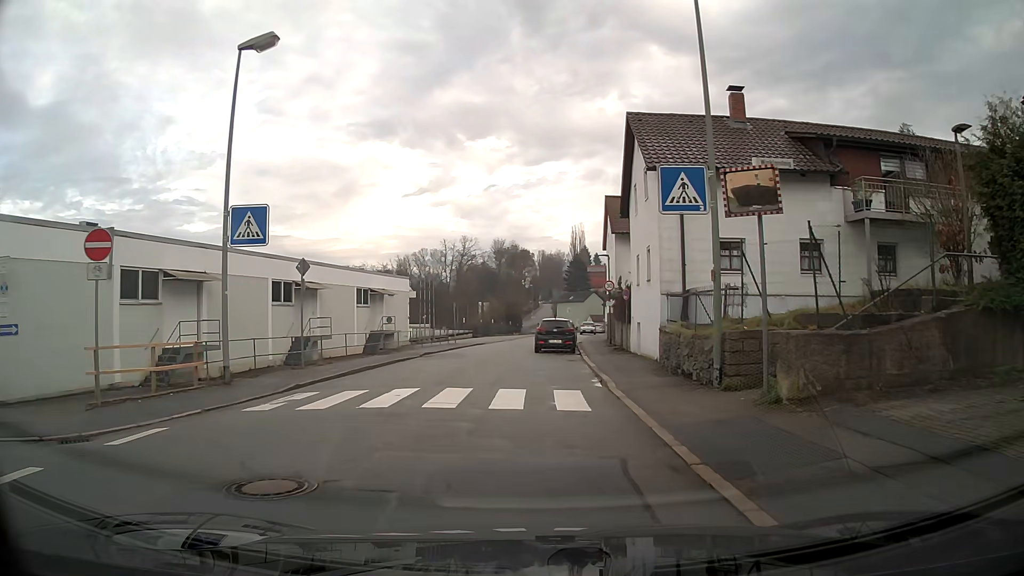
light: Day
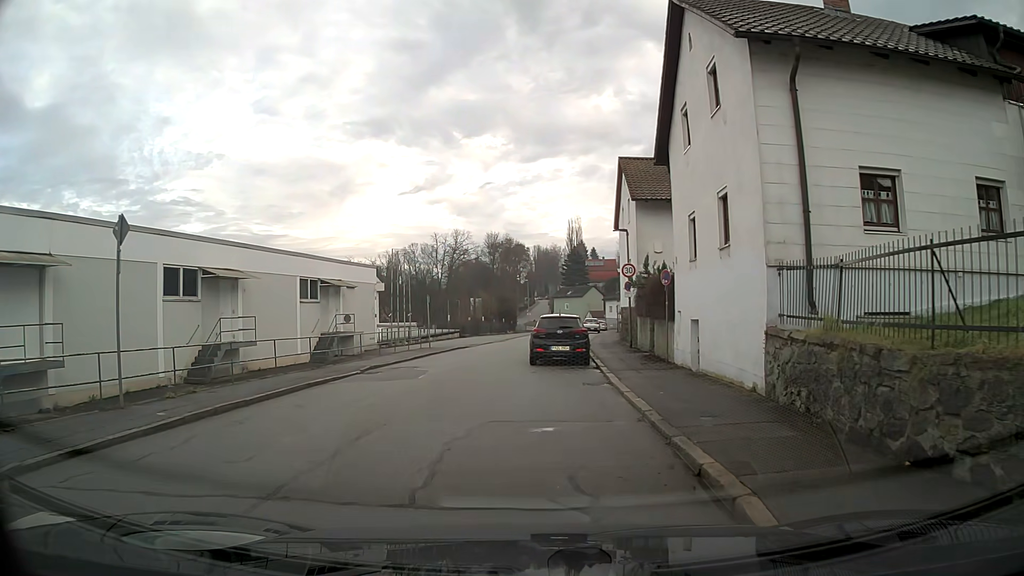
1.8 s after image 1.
(0.0, +9.0) m; 0°
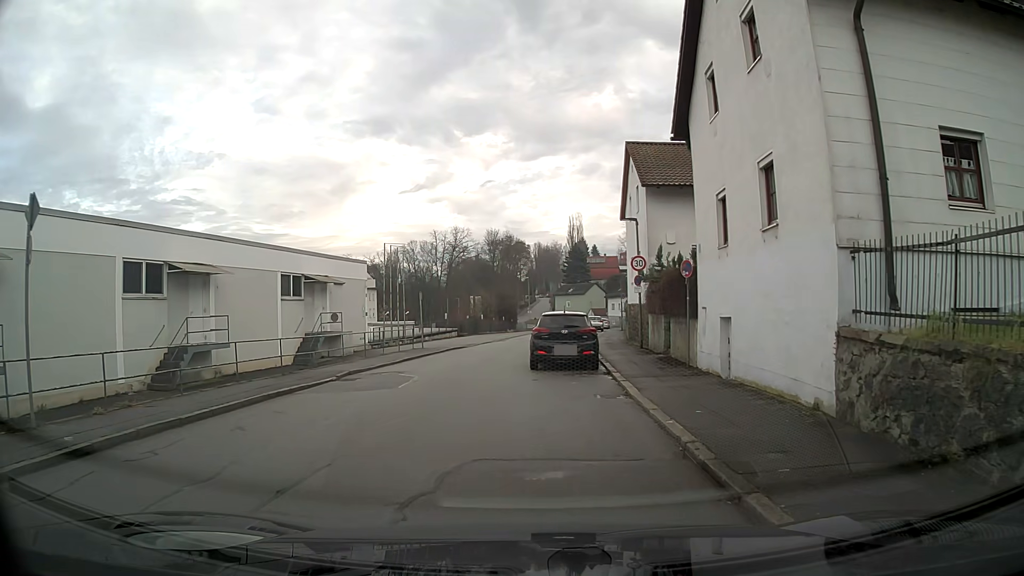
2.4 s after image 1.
(0.0, +2.4) m; -1°
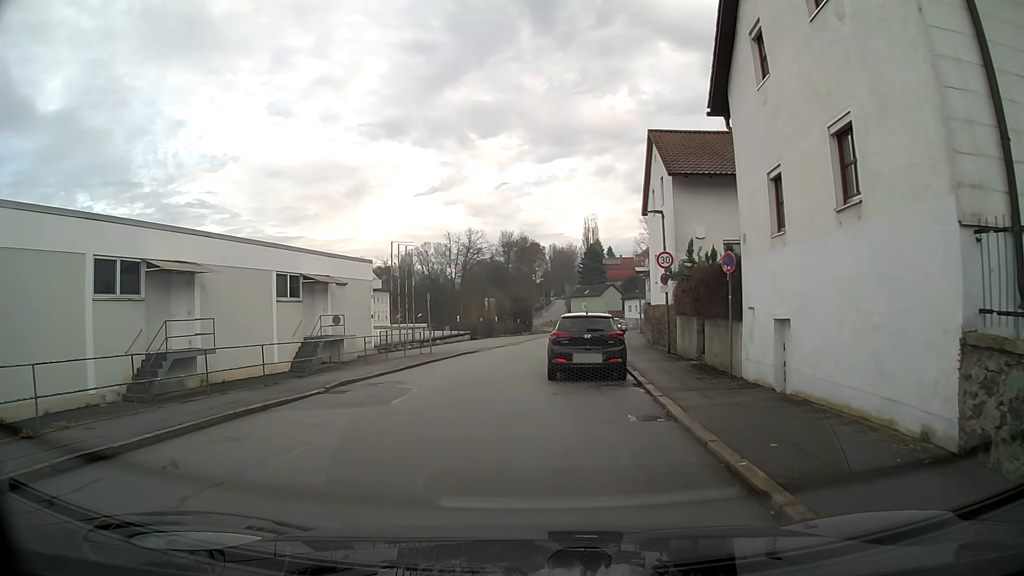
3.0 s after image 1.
(0.0, +2.2) m; -3°
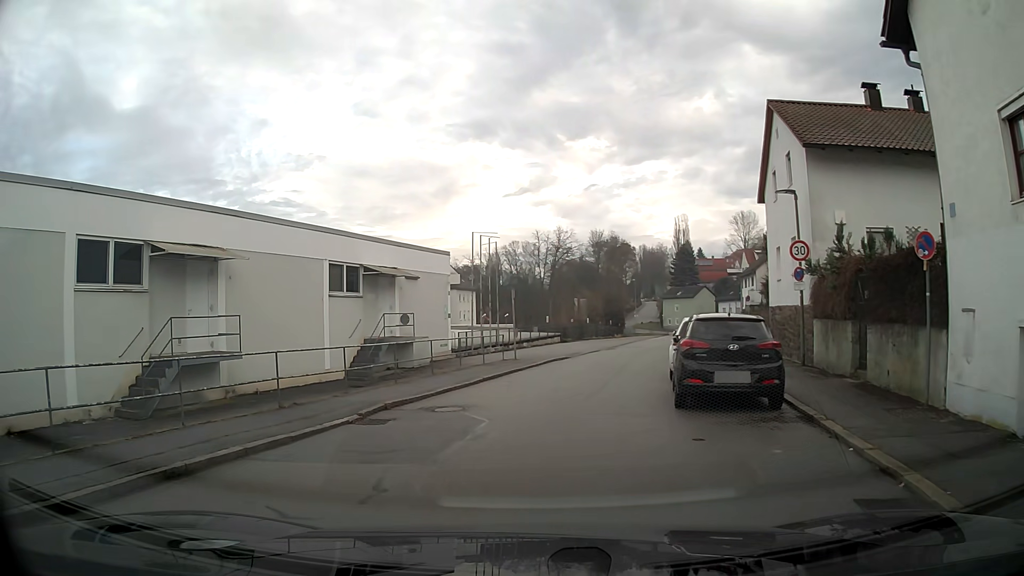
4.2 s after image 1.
(-0.3, +4.4) m; -6°
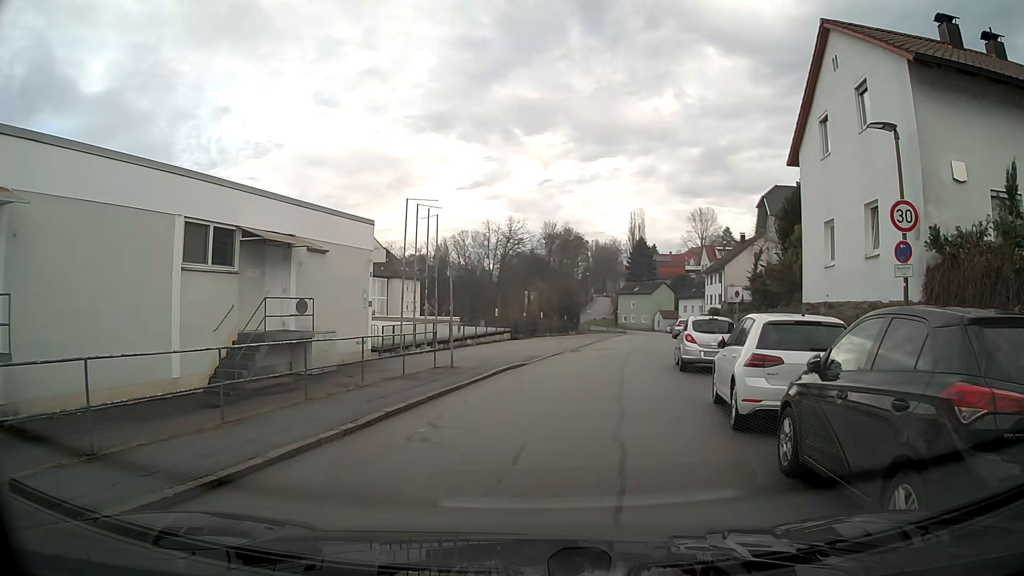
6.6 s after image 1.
(+0.1, +7.4) m; +6°
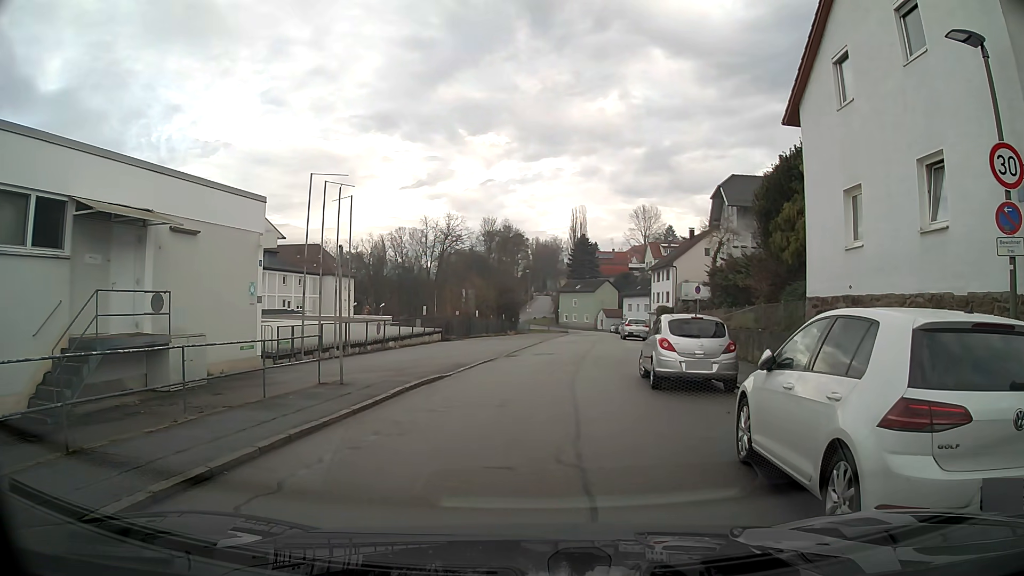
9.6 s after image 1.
(+0.2, +4.6) m; +4°
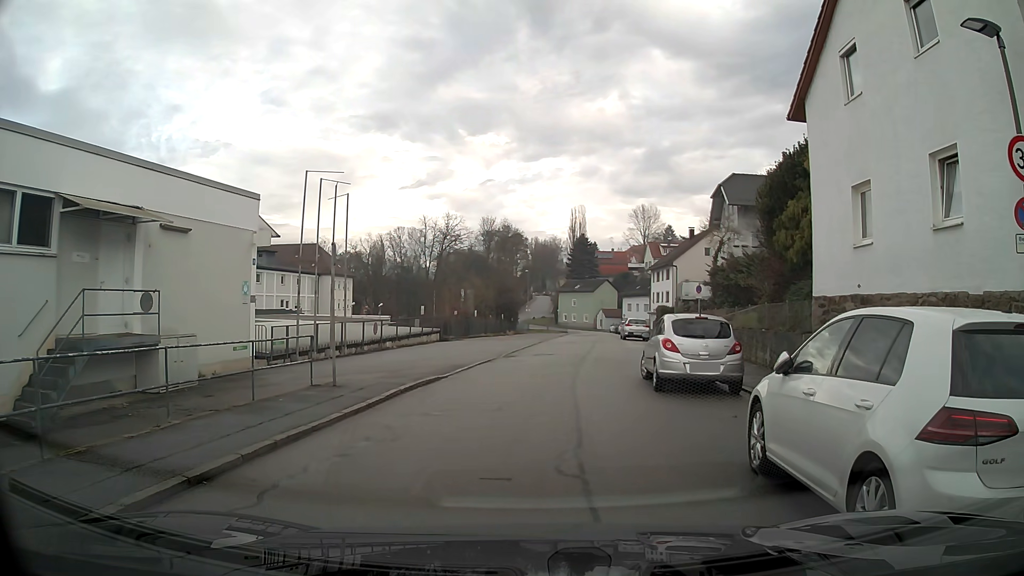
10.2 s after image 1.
(0.0, +0.4) m; 0°
